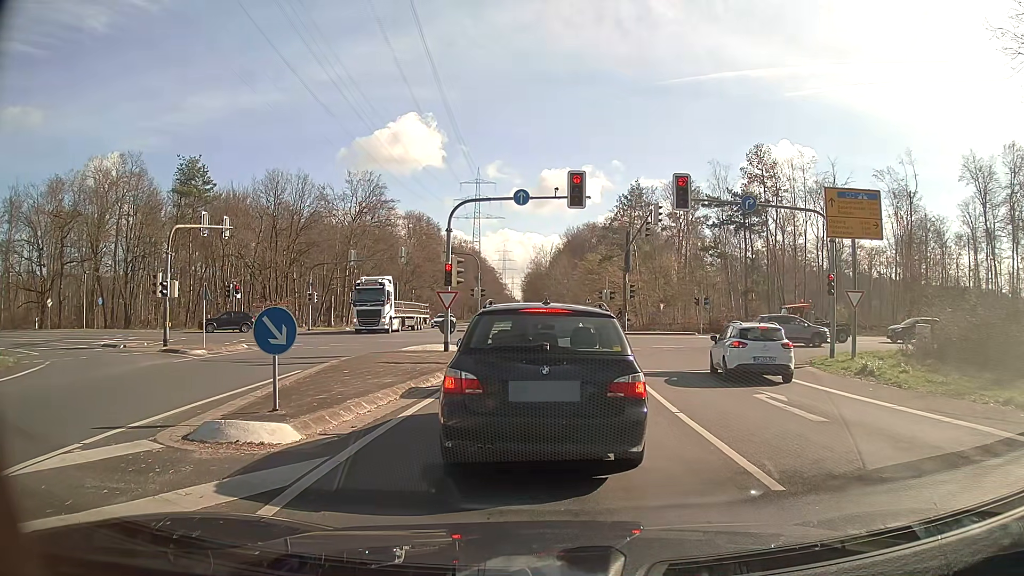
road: secondary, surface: asphalt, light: Day
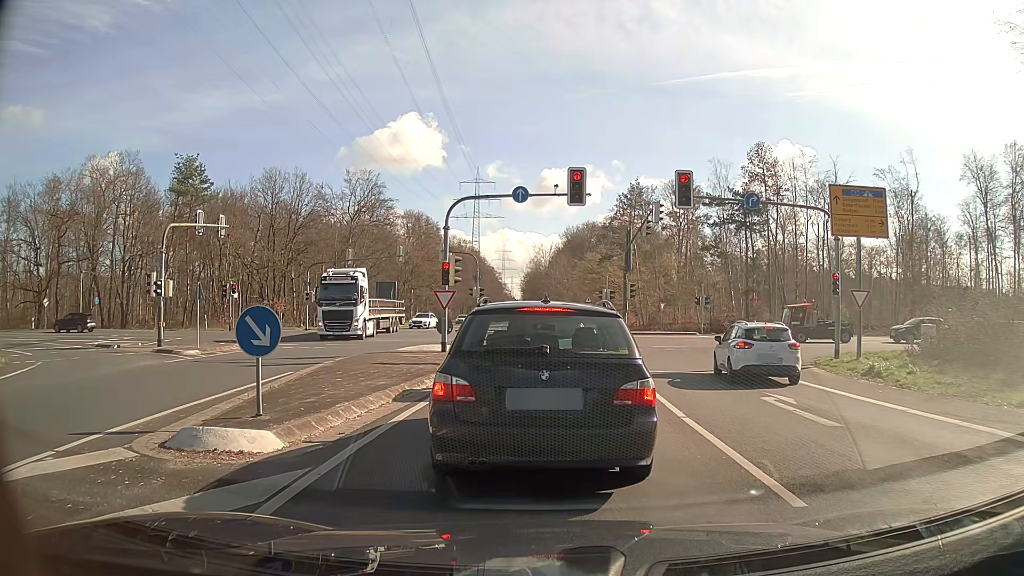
(0.0, +0.5) m; 0°
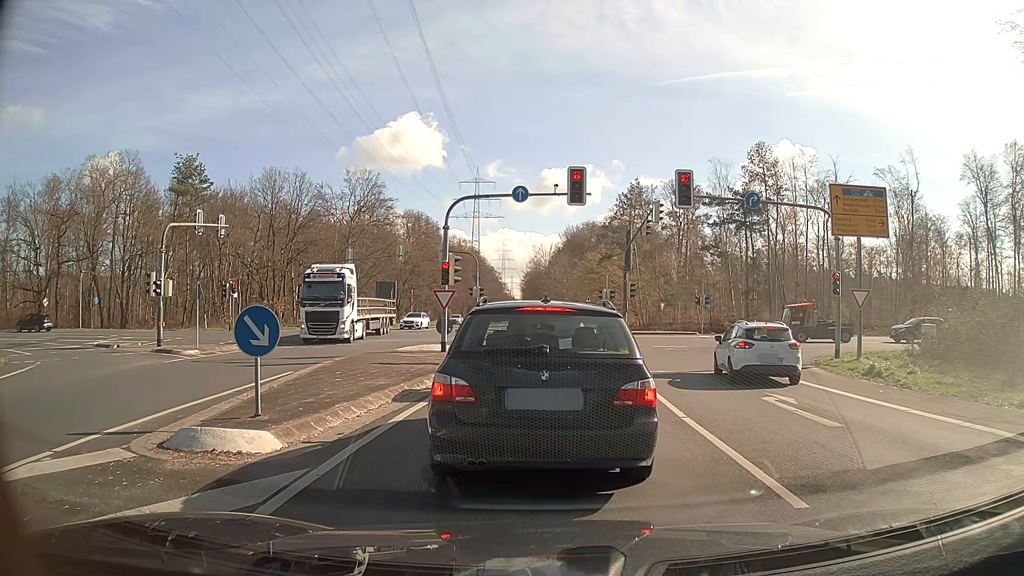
(0.0, +0.1) m; 0°
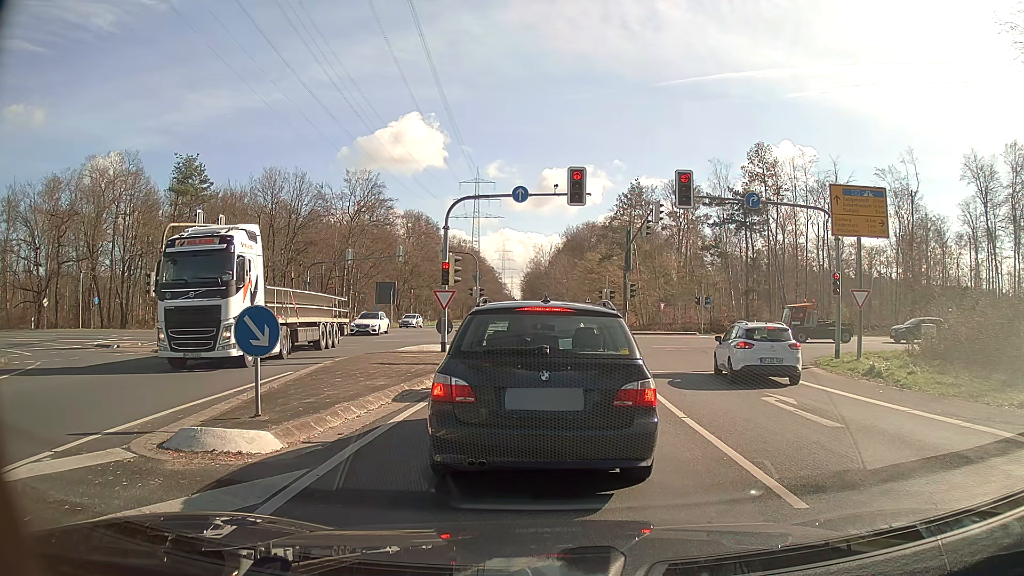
(0.0, +0.1) m; 0°
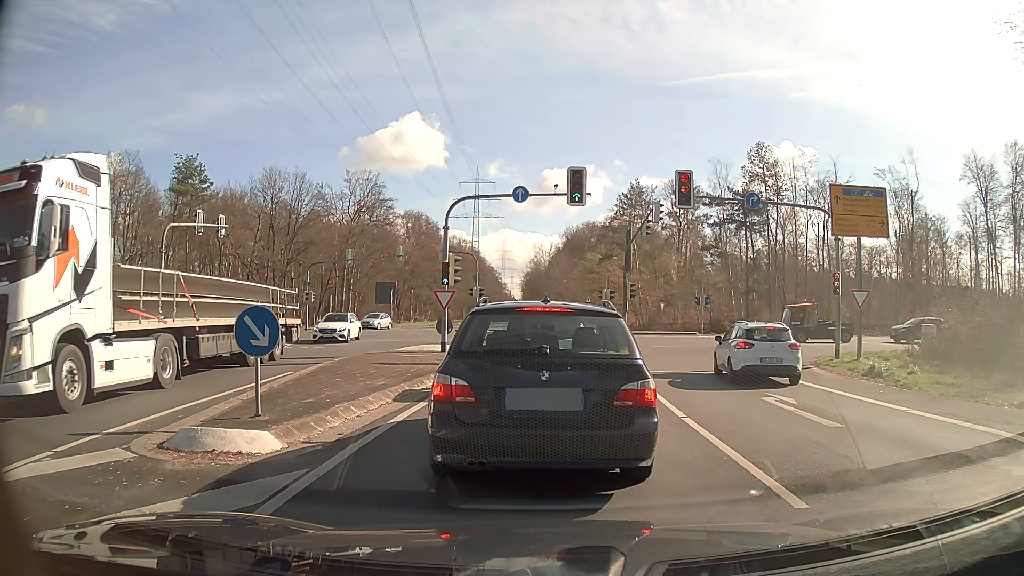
(0.0, 0.0) m; 0°
